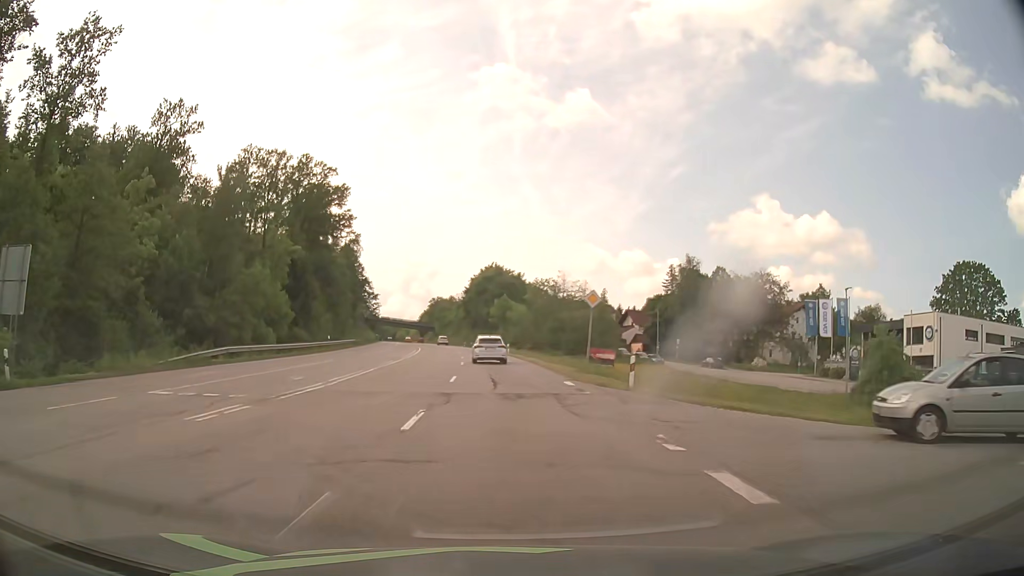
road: secondary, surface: asphalt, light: Day
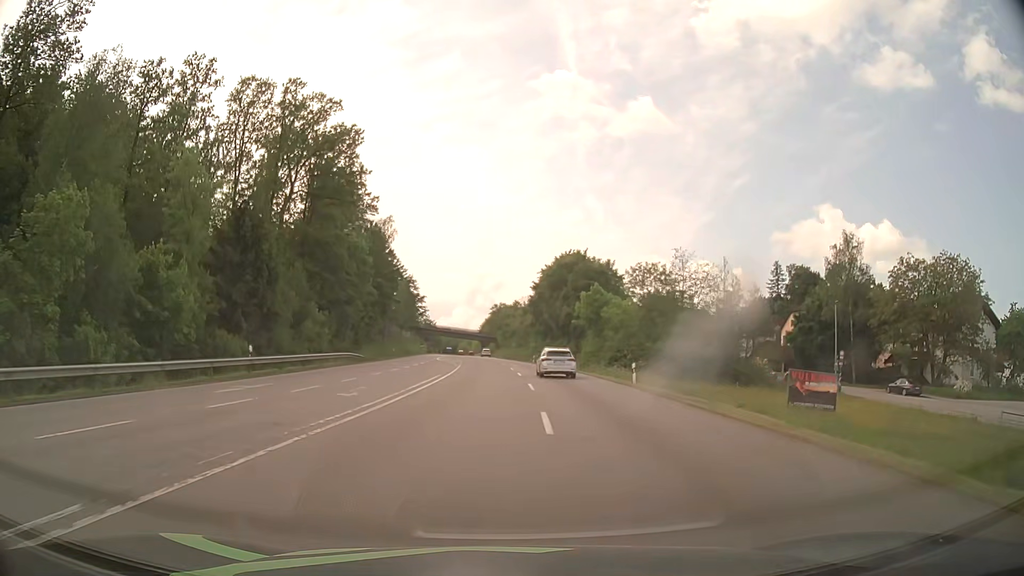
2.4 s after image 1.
(-2.4, +34.8) m; -6°
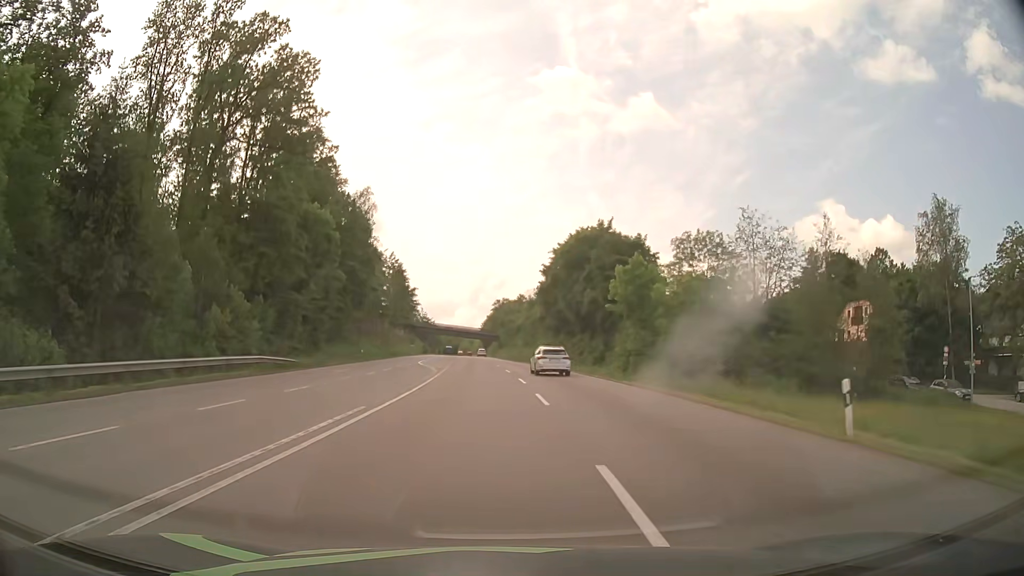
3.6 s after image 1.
(0.0, +19.3) m; 0°
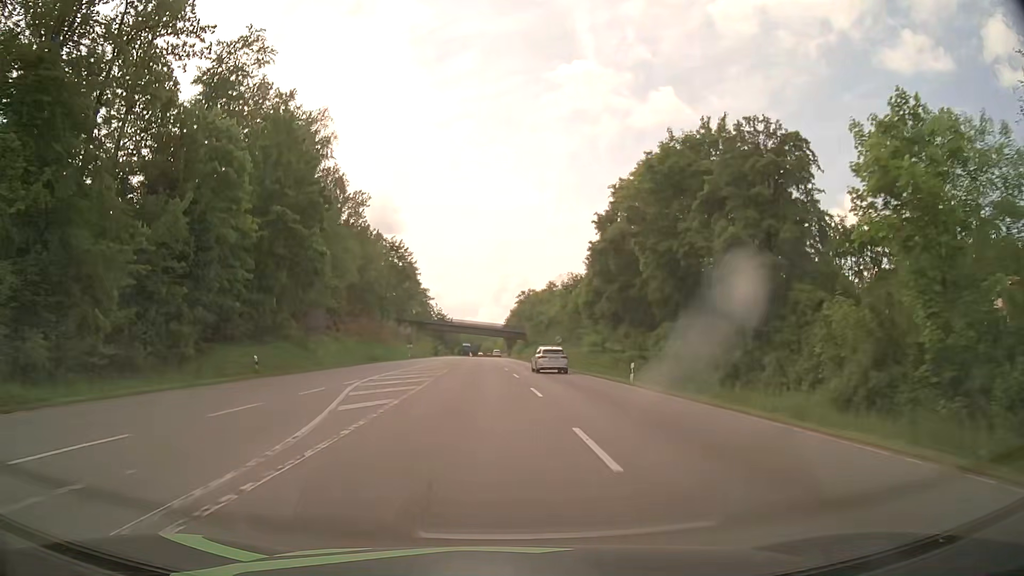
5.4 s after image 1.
(-0.8, +30.8) m; -2°
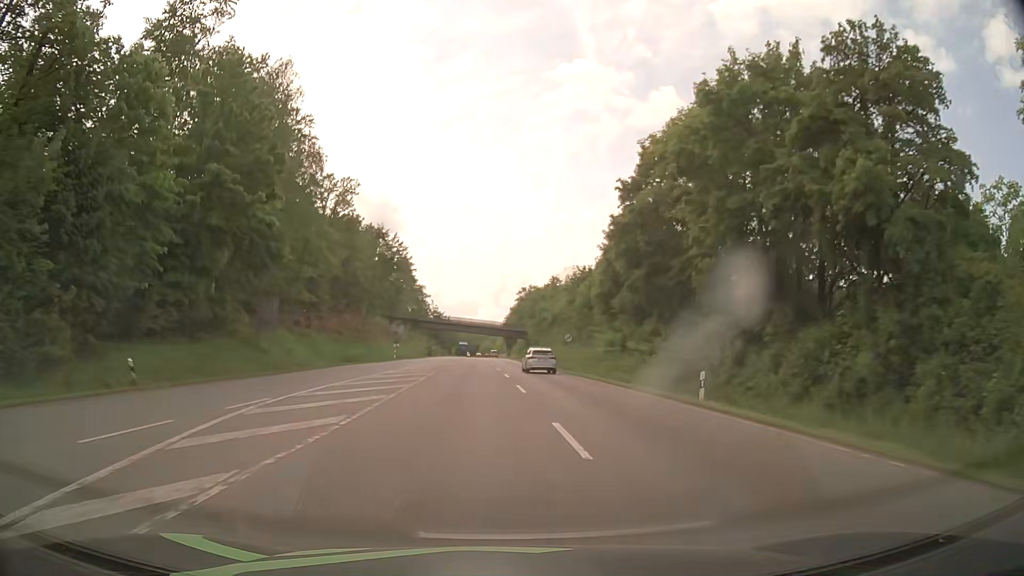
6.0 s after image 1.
(-0.1, +10.7) m; -1°
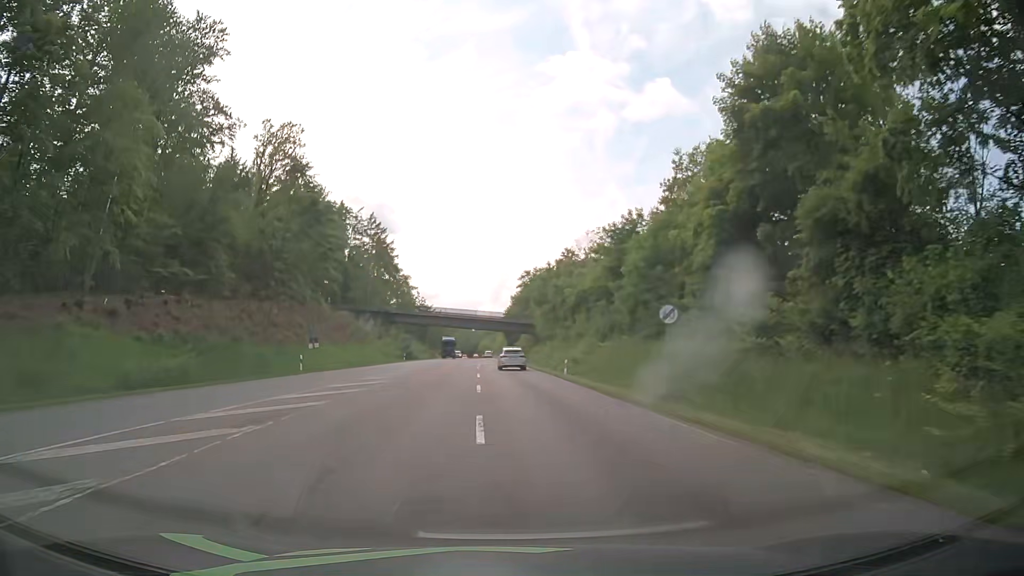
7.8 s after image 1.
(+0.1, +34.2) m; +1°
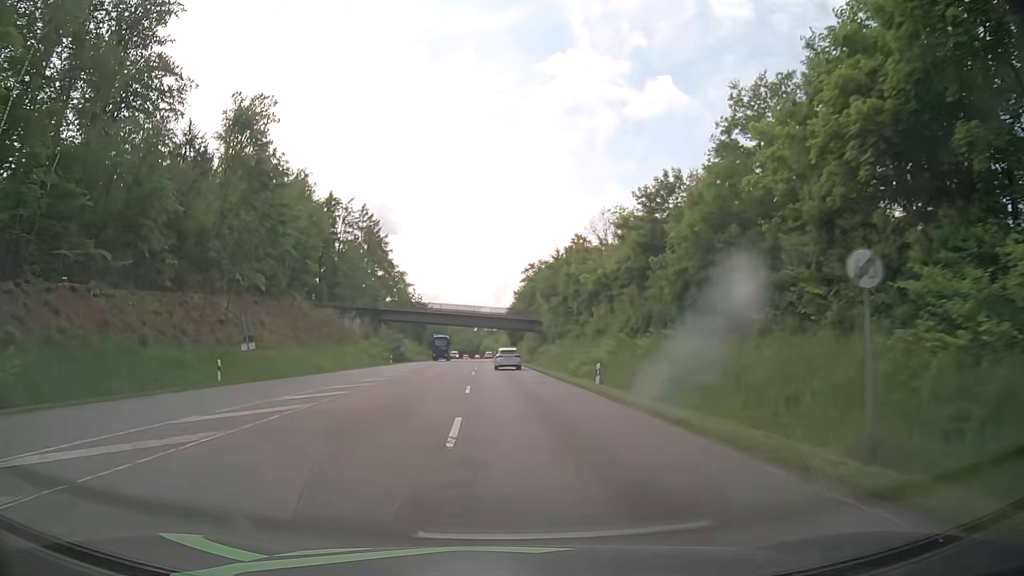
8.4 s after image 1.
(-0.1, +12.2) m; -1°
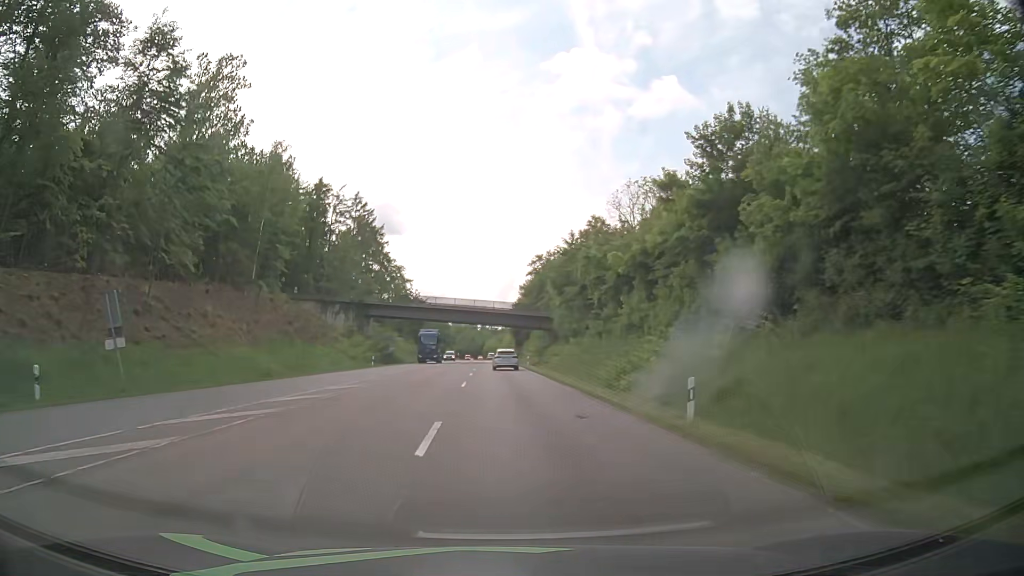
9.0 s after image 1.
(0.0, +12.6) m; 0°
(0, +10) (0, +20) (0, +30) (-1, +40) (-1, +50) (-1, +60) (-1, +70) (-2, +80) (-2, +90) (-2, +100) m
